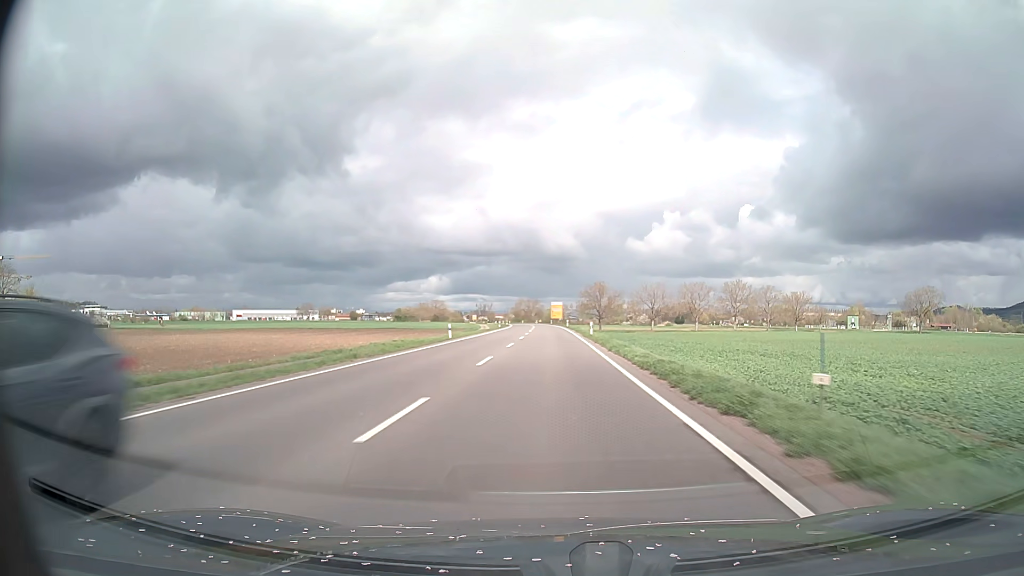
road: secondary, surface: asphalt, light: Day
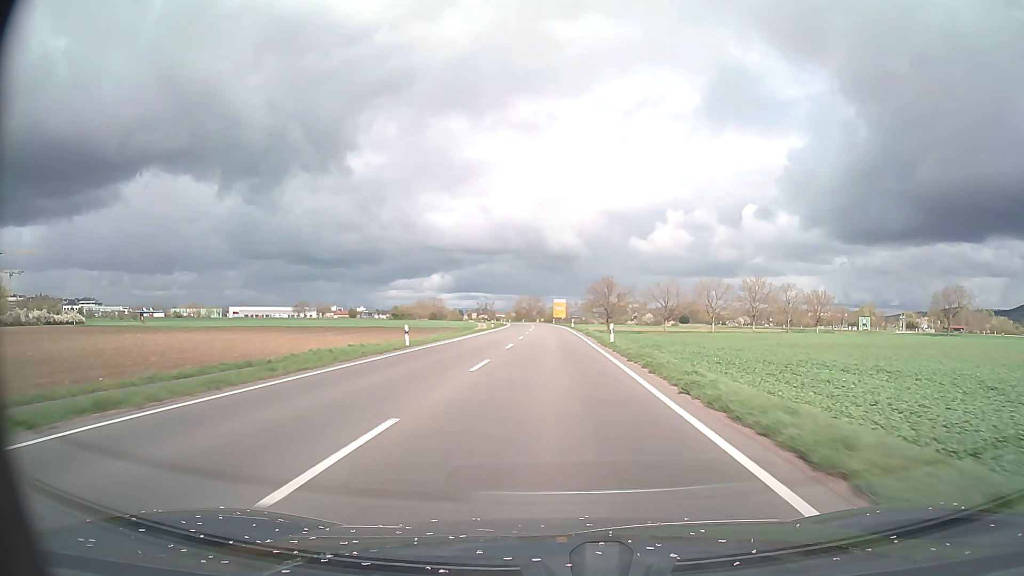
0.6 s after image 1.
(0.0, +14.4) m; 0°
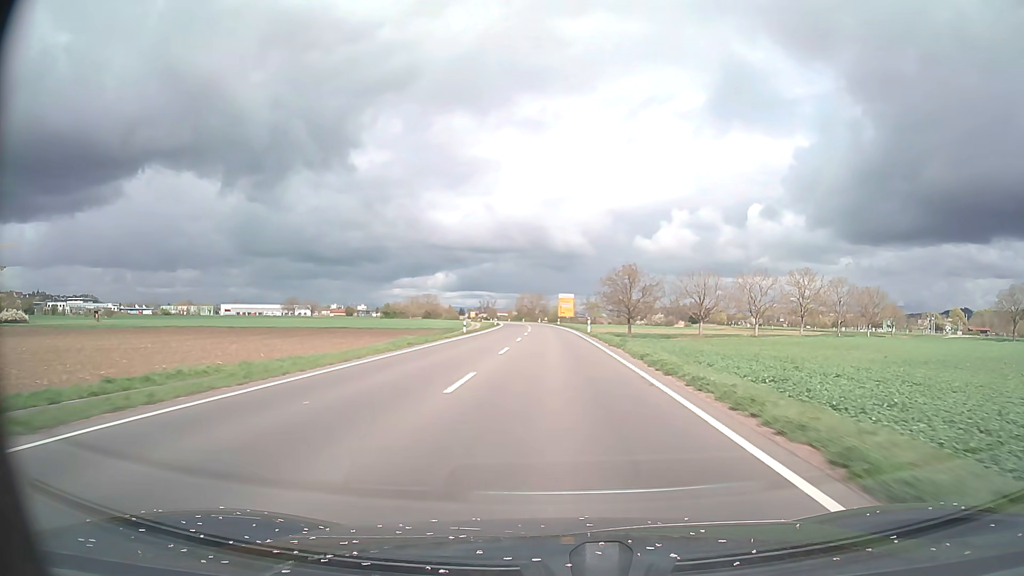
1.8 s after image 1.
(-0.1, +29.1) m; 0°
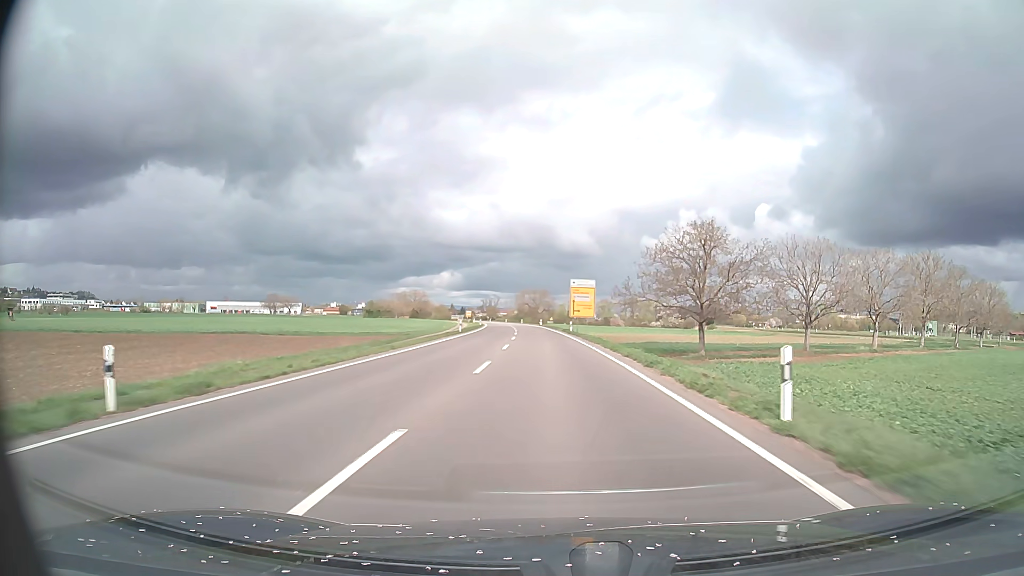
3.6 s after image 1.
(-0.1, +43.9) m; 0°
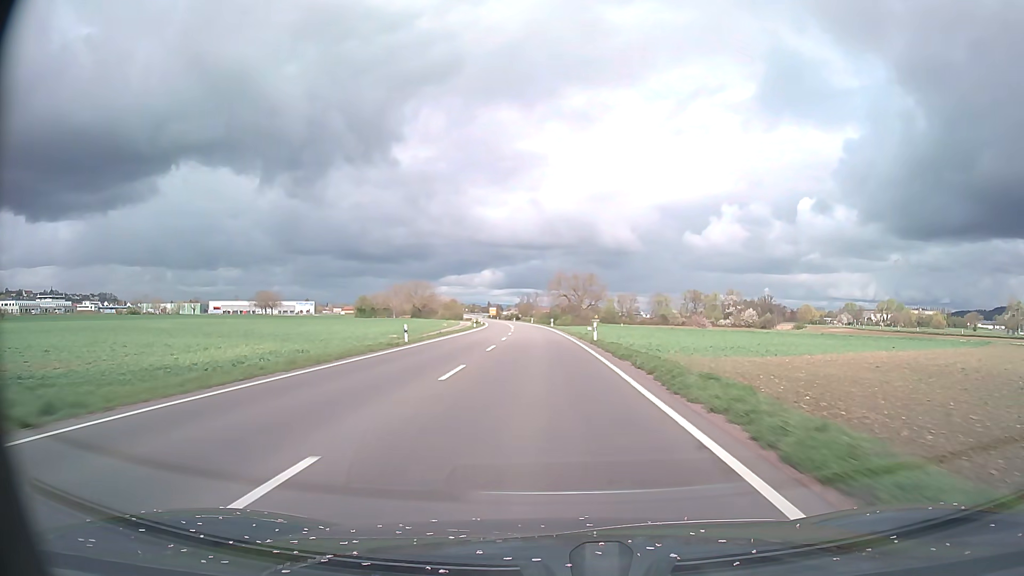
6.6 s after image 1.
(-1.8, +73.8) m; -3°
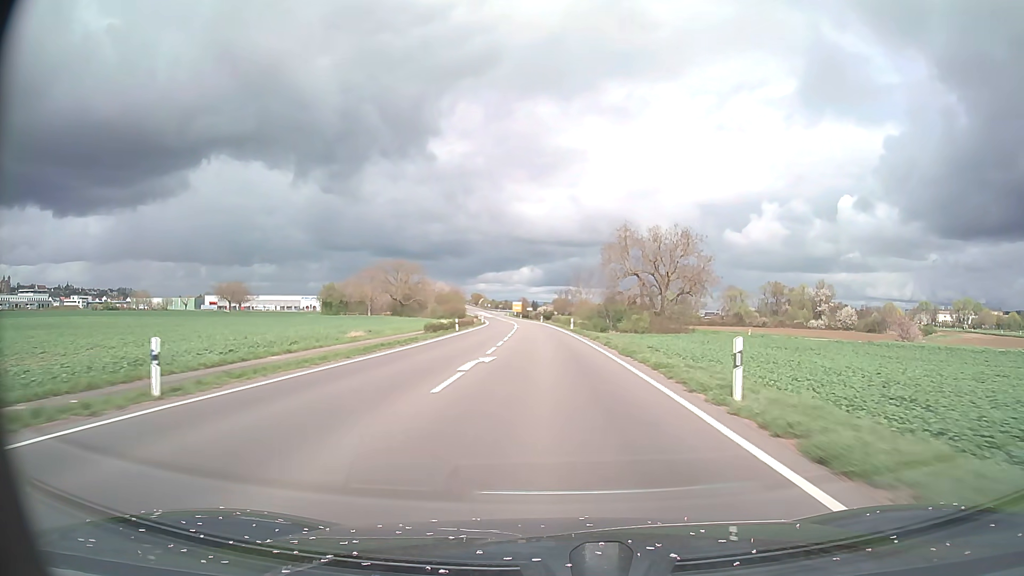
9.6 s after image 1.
(-2.6, +74.2) m; -3°
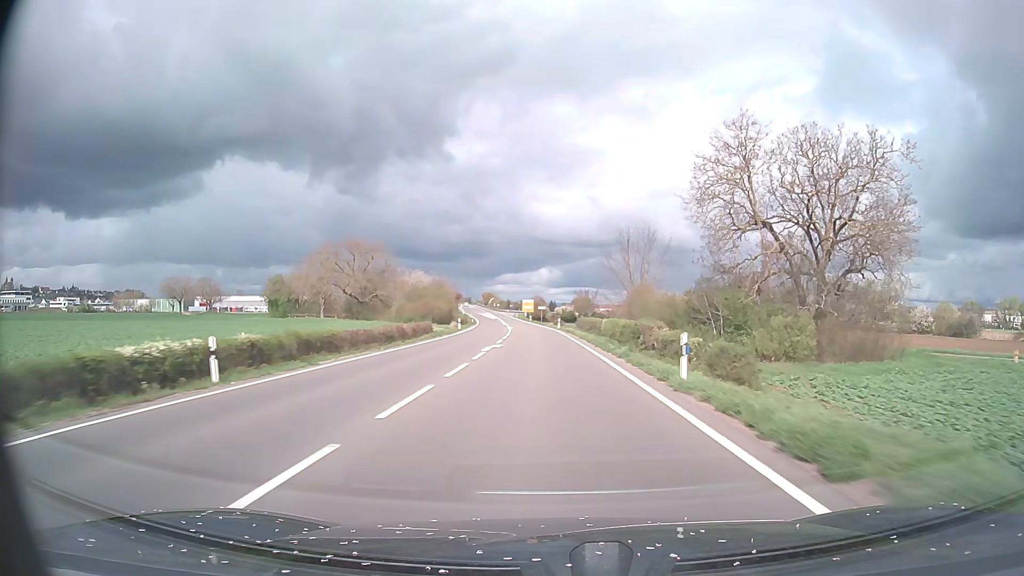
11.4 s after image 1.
(-0.6, +44.7) m; -2°
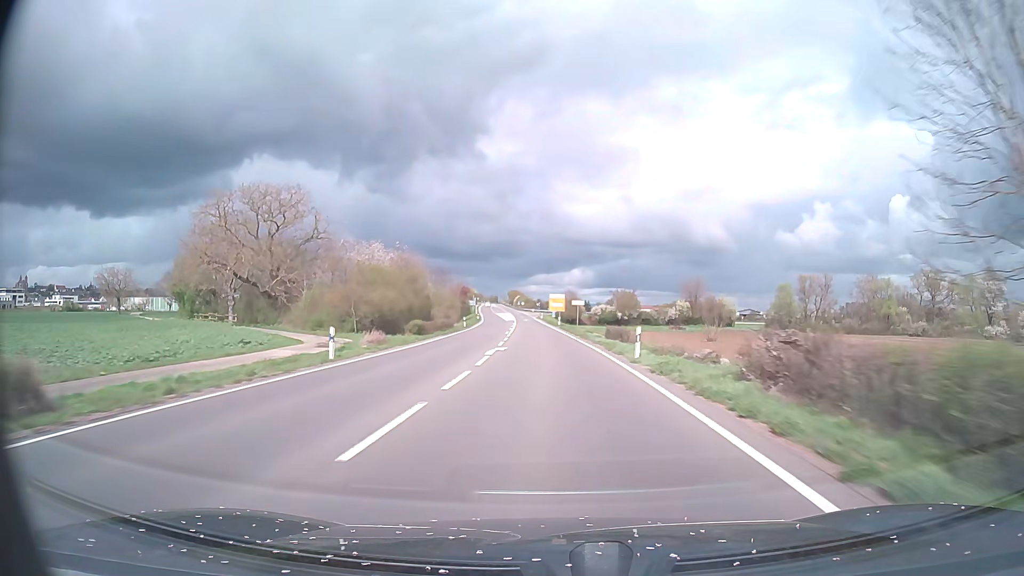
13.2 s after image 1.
(-1.0, +44.6) m; -3°
(0, +10) (0, +20) (0, +30) (-1, +40) (-1, +50) (-1, +60) (-2, +70) (-3, +80) (-3, +90) (-4, +100) m
